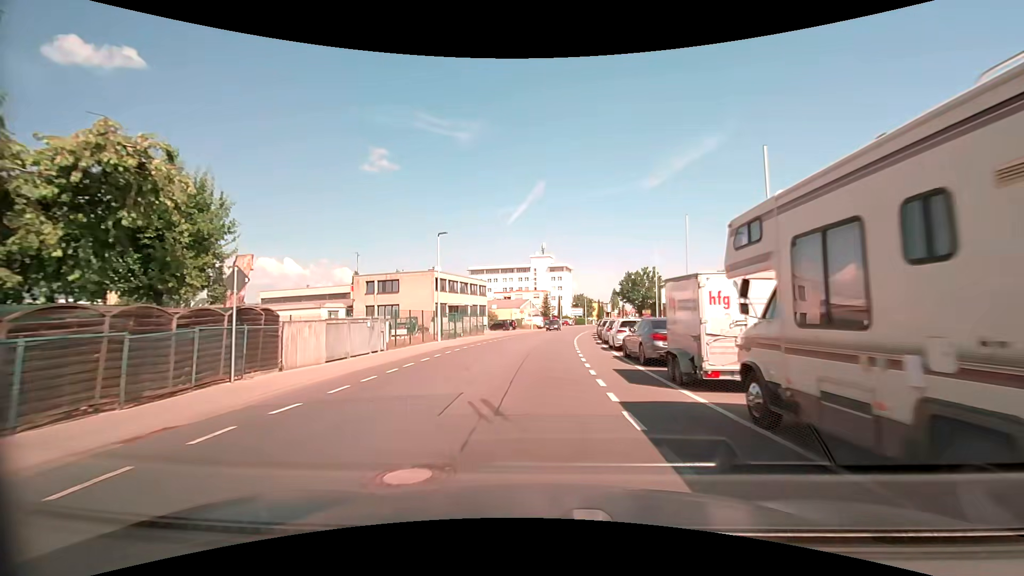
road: tertiary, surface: asphalt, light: Day
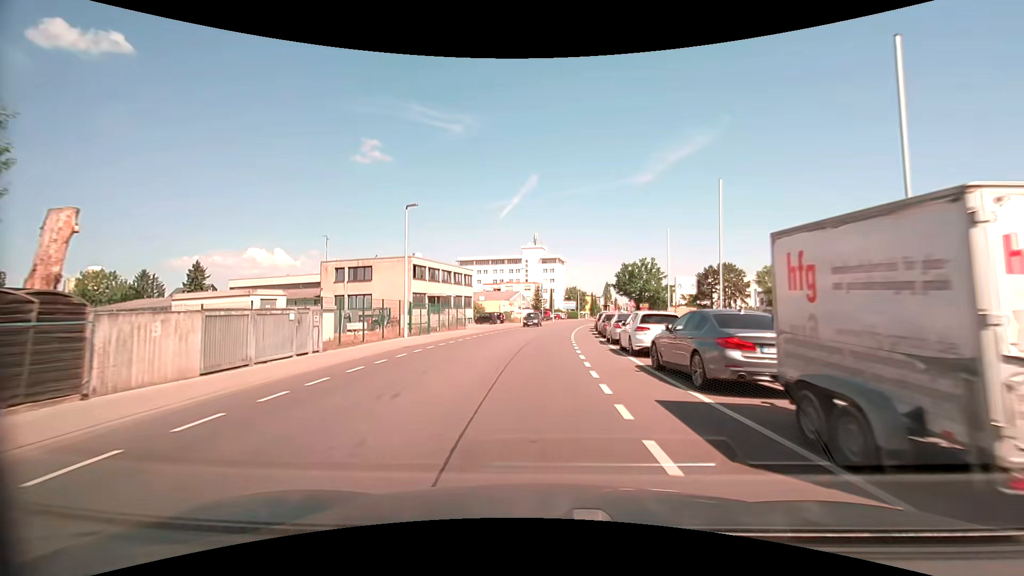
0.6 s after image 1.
(0.0, +6.4) m; 0°
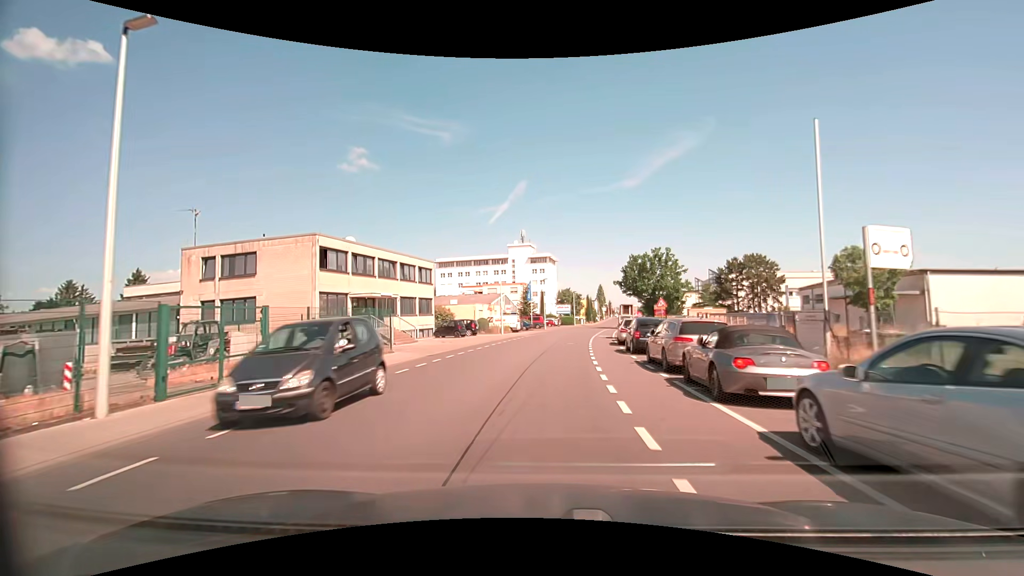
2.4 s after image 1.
(+0.4, +19.3) m; +2°
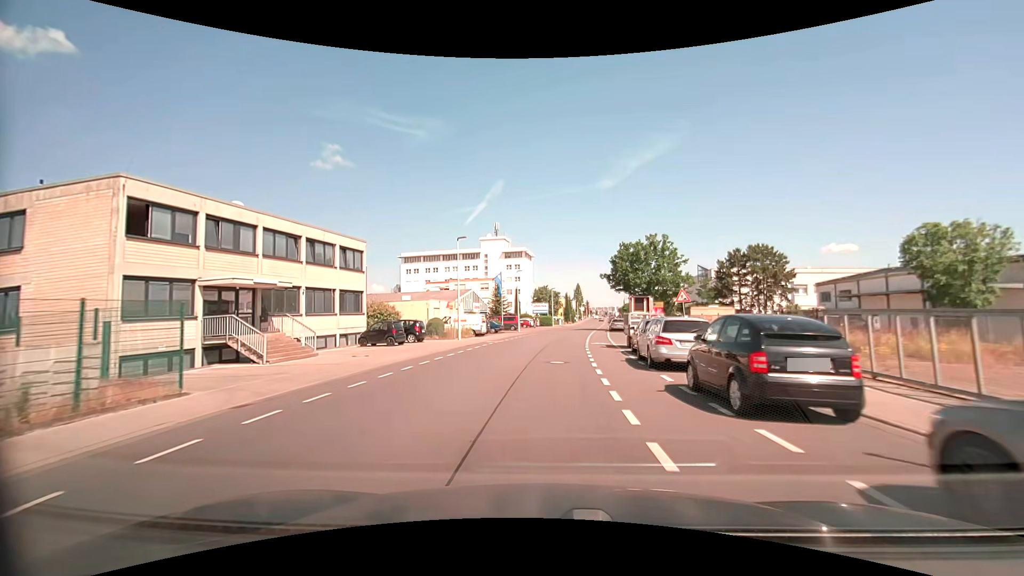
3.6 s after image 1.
(+0.2, +12.9) m; +3°
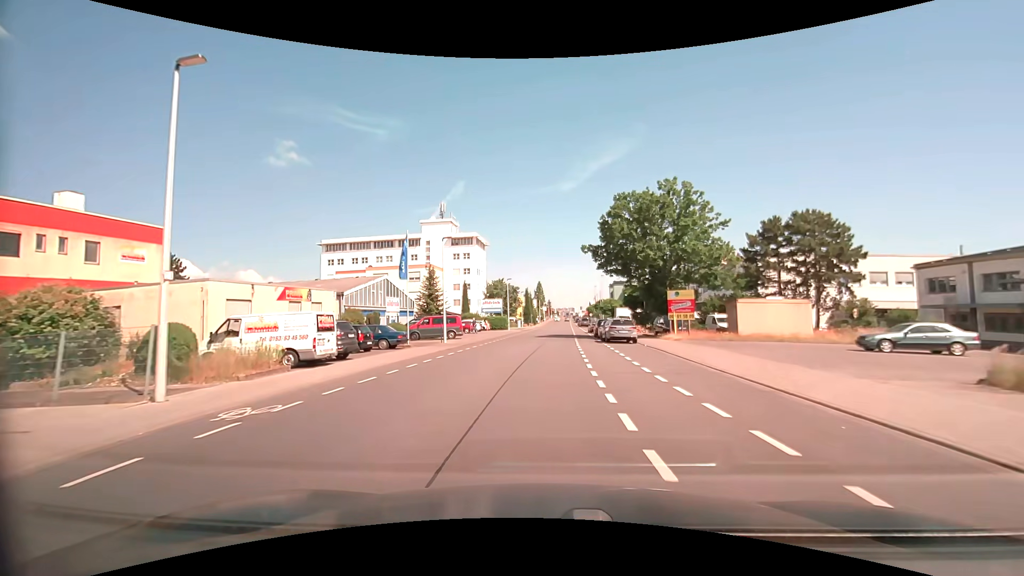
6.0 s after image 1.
(+1.1, +26.1) m; +4°
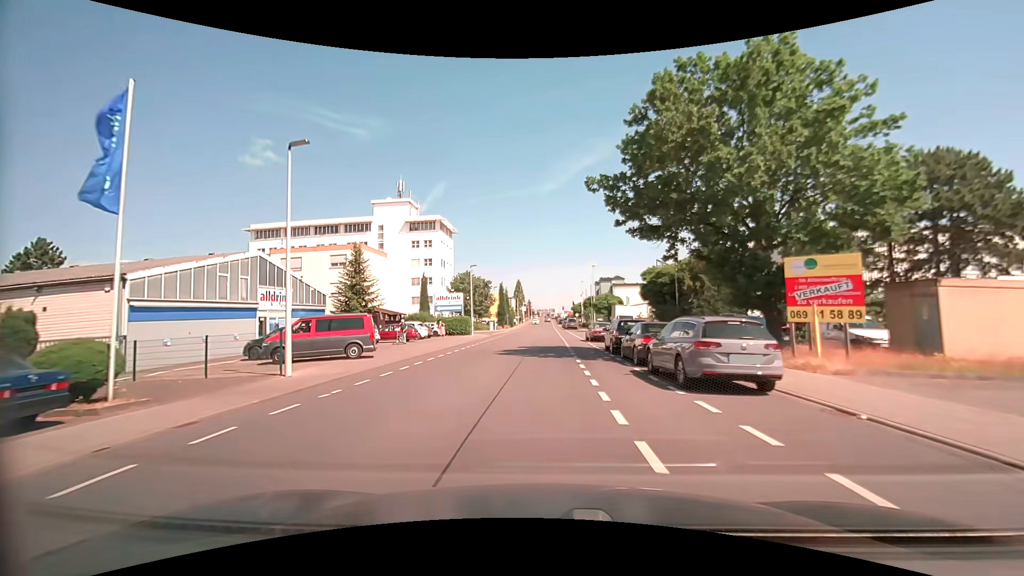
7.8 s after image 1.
(+0.5, +19.8) m; +2°
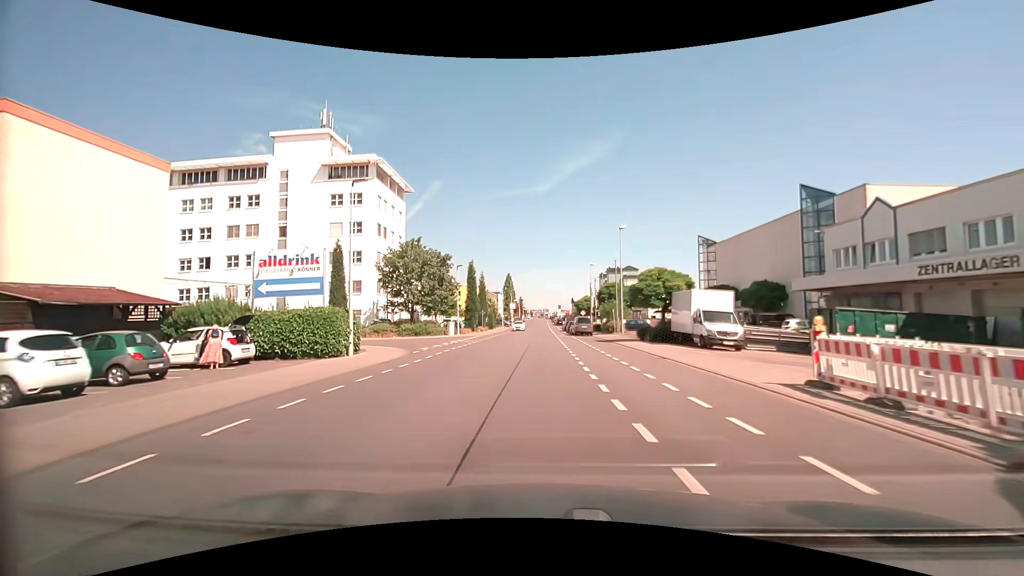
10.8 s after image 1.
(+0.2, +33.4) m; 0°
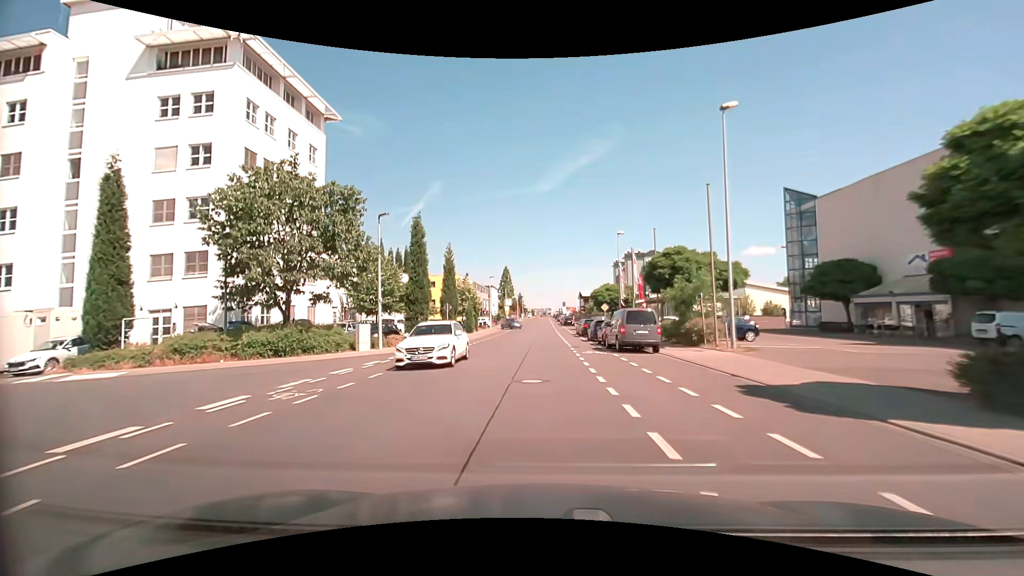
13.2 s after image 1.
(+0.3, +27.1) m; +1°
(0, +10) (0, +20) (0, +30) (0, +40) (0, +50) (0, +60) (0, +70) (0, +80) (0, +90) (0, +100) m
